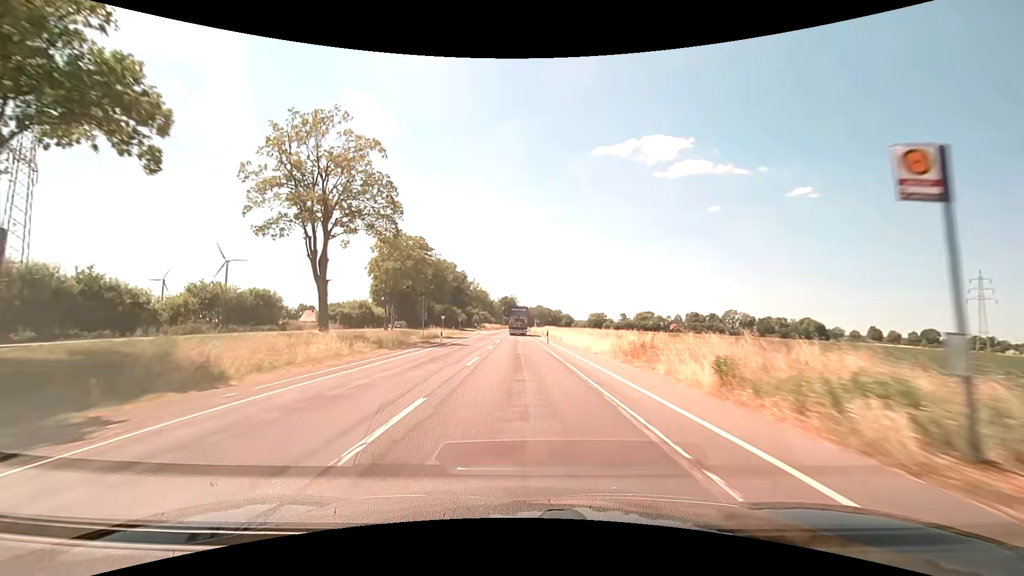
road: secondary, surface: asphalt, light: Day
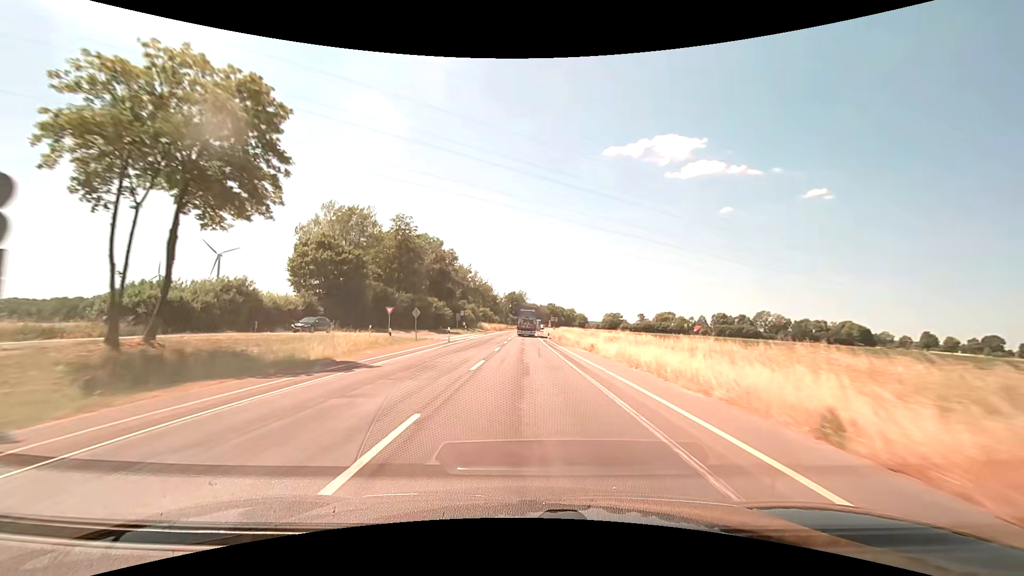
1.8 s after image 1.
(-0.6, +37.4) m; -1°
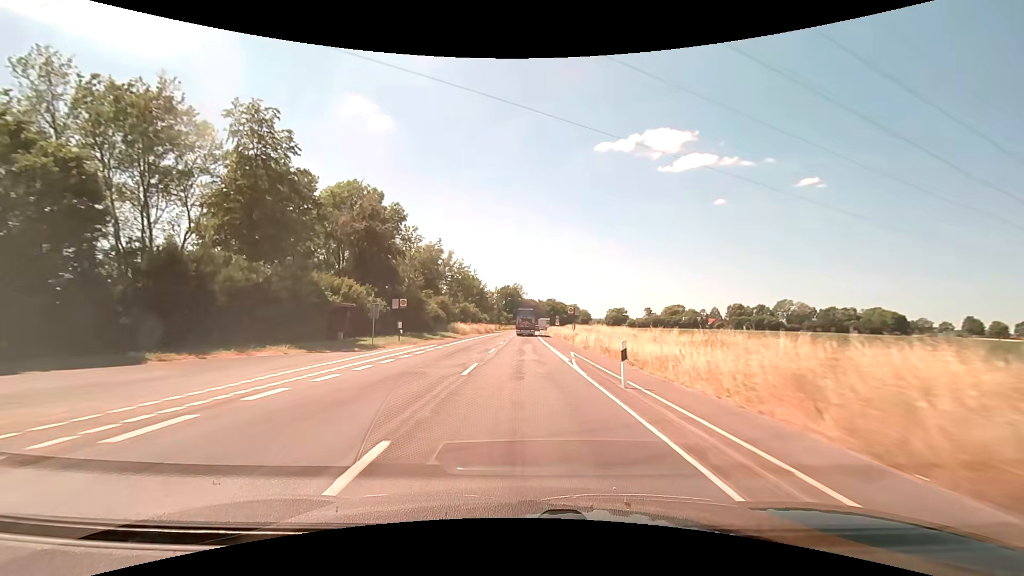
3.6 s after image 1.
(+0.2, +37.5) m; 0°
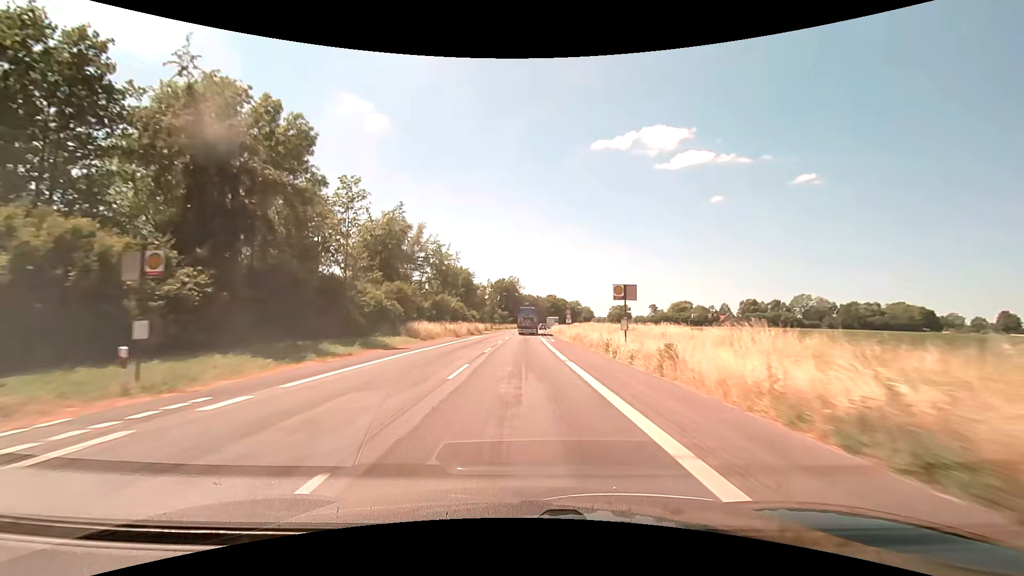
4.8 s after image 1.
(+0.1, +25.0) m; 0°
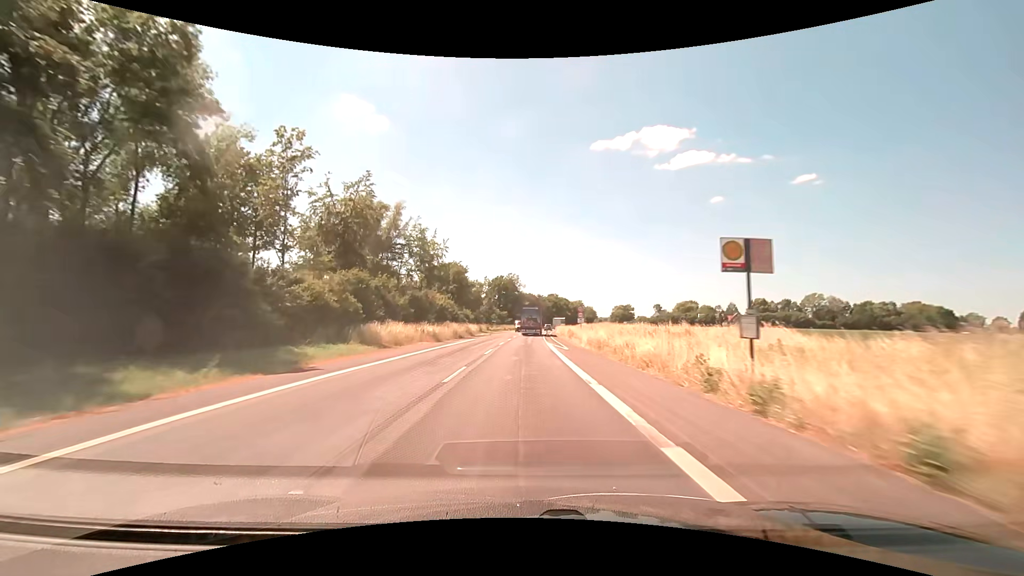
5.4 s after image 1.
(0.0, +12.5) m; 0°
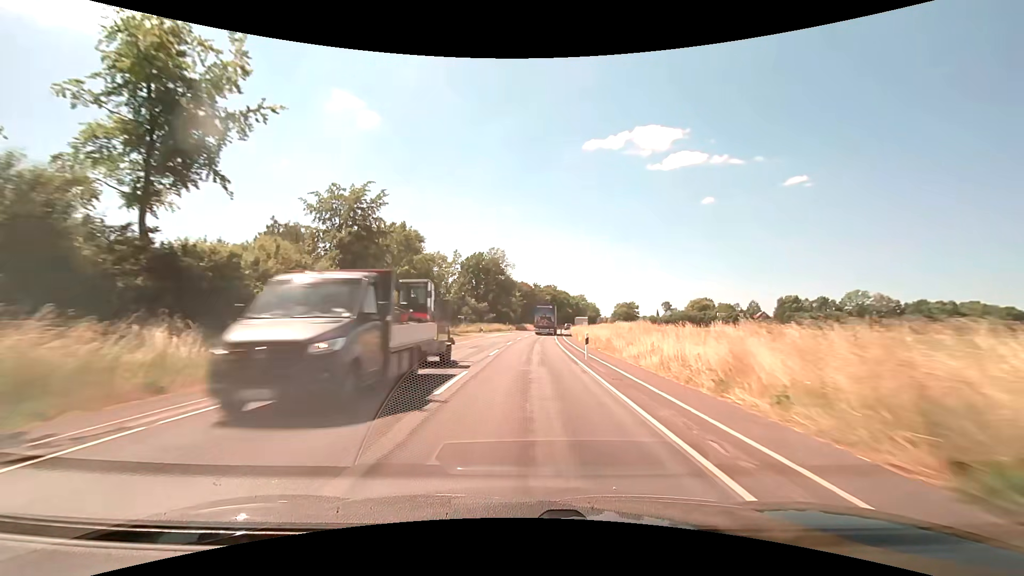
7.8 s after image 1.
(+0.1, +50.1) m; +1°
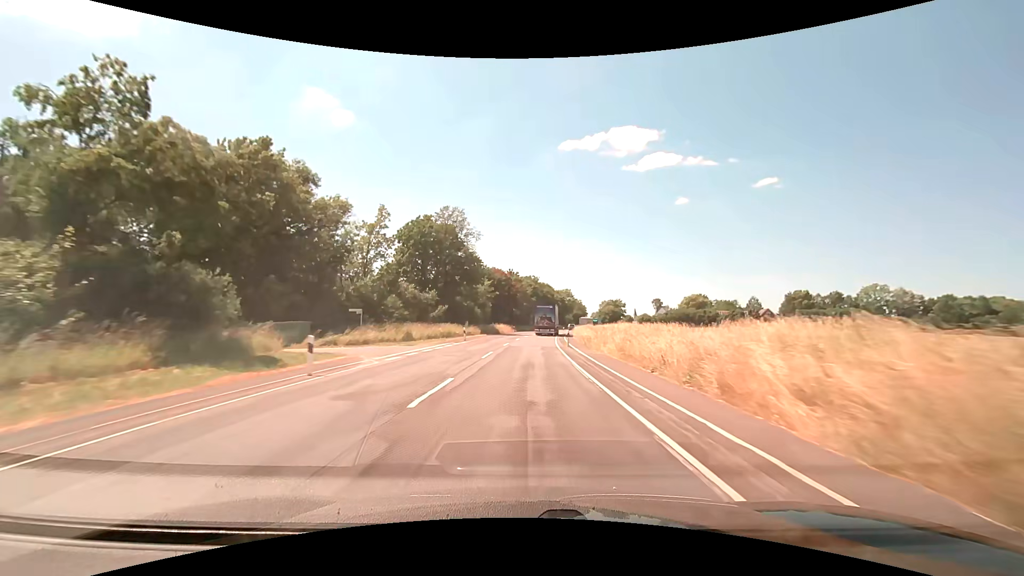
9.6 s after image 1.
(+0.9, +37.5) m; +3°
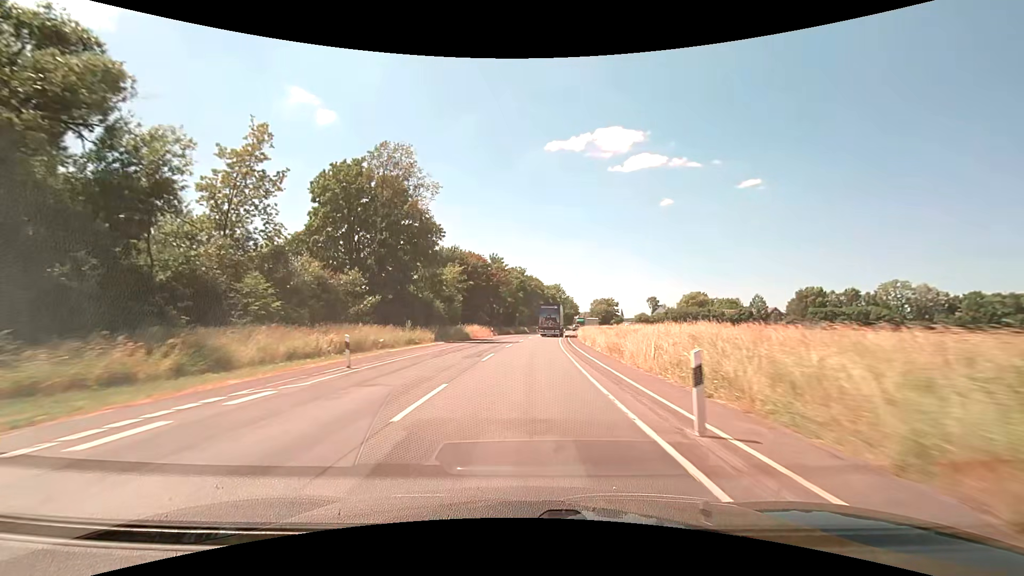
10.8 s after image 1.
(+0.4, +25.0) m; +2°
(0, +10) (0, +20) (+1, +30) (+1, +40) (+2, +50) (+3, +60) (+4, +70) (+5, +80) (+6, +90) (+8, +100) m
